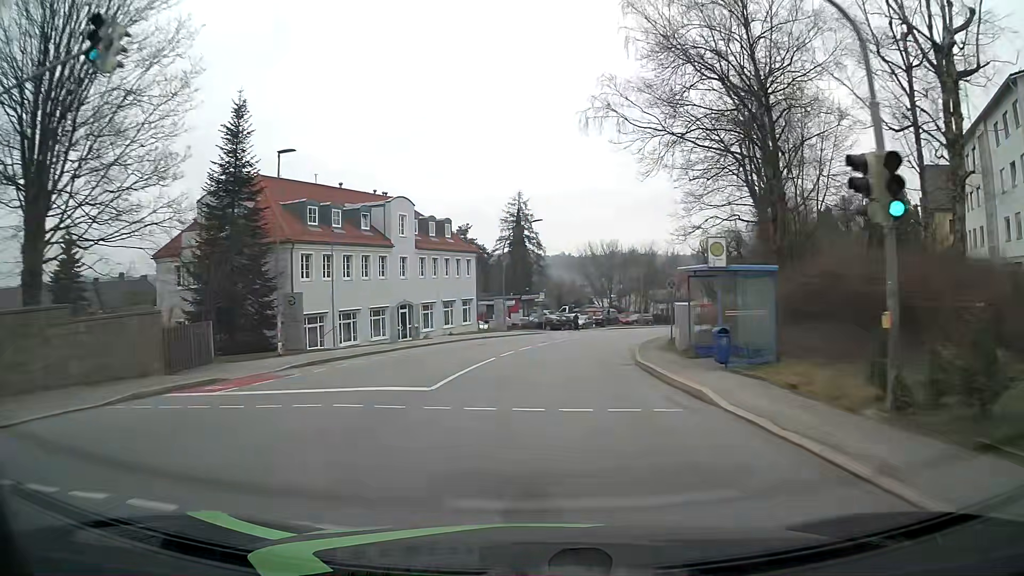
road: tertiary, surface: asphalt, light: Day
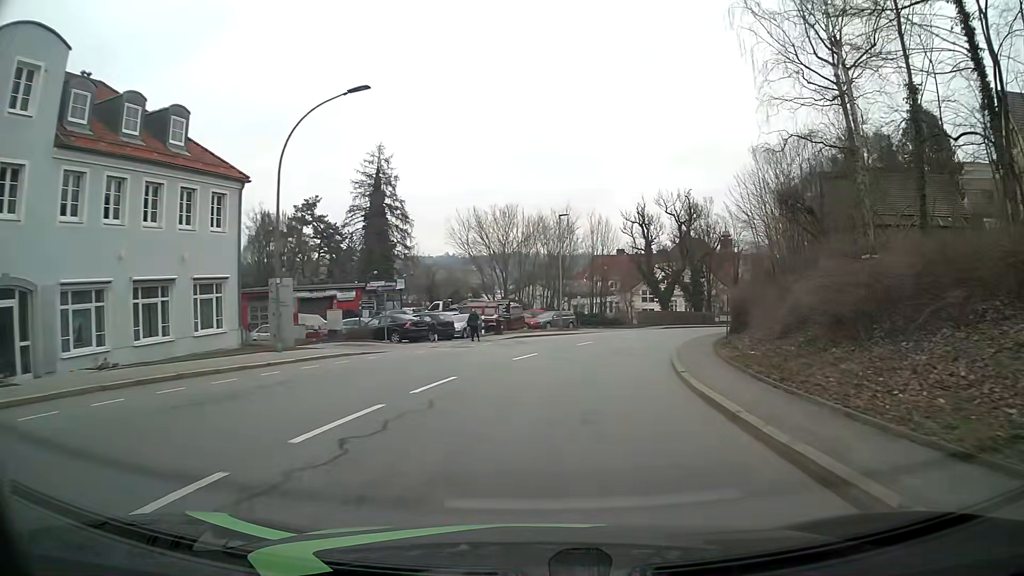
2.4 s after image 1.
(+2.1, +30.5) m; +10°
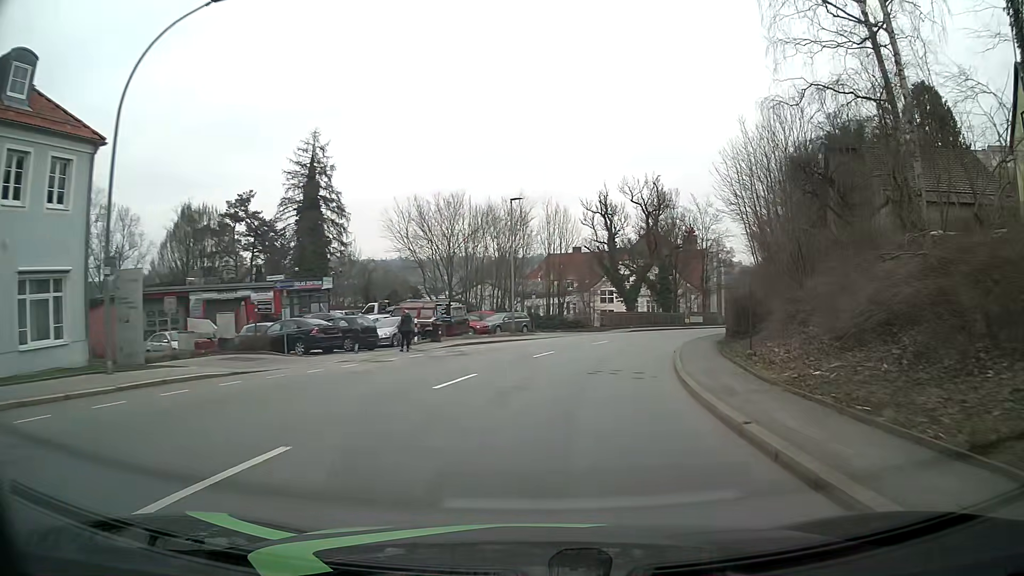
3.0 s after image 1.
(+0.3, +7.6) m; +4°
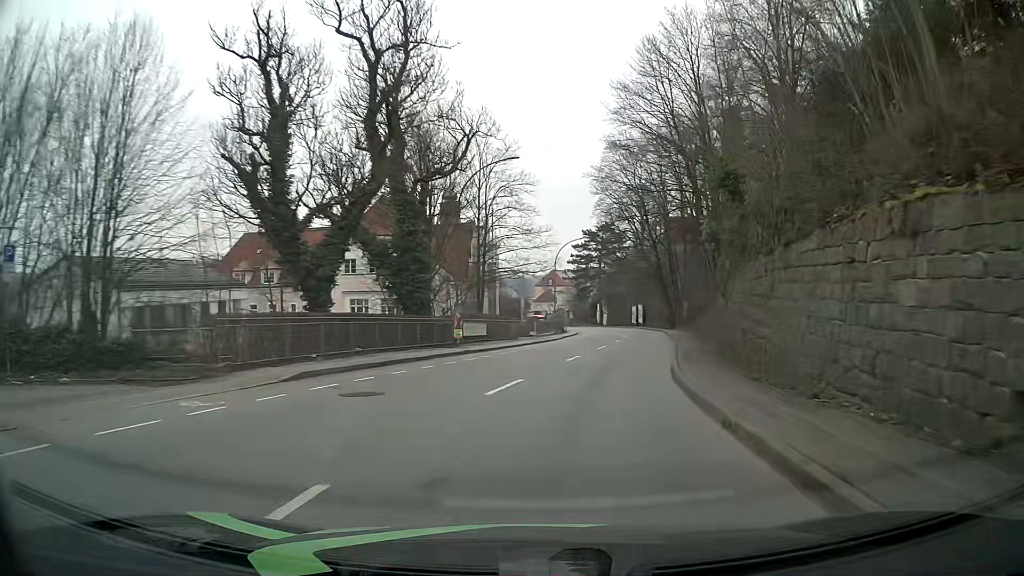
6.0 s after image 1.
(+6.5, +37.2) m; +21°
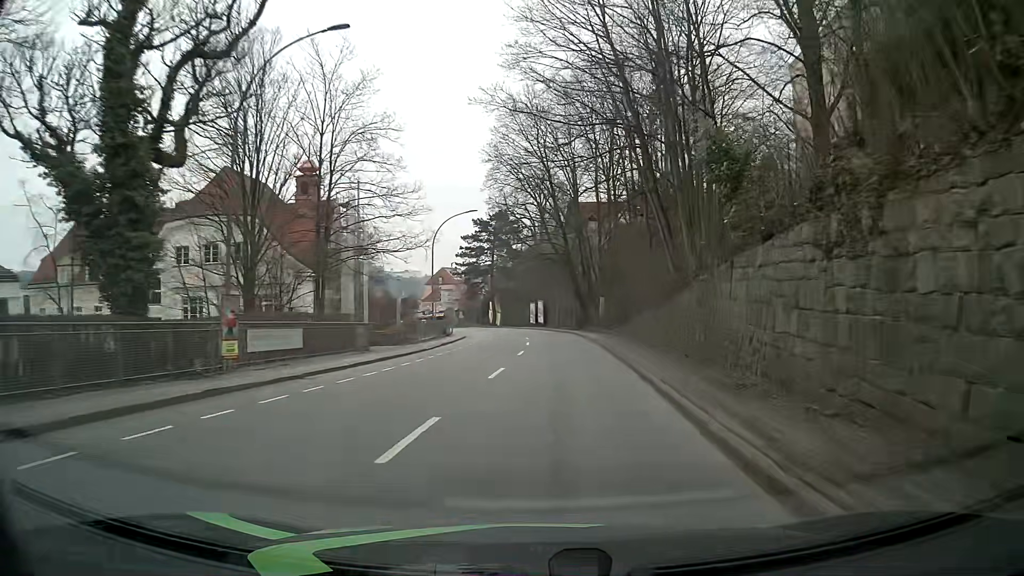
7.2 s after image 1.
(+1.2, +15.2) m; +8°
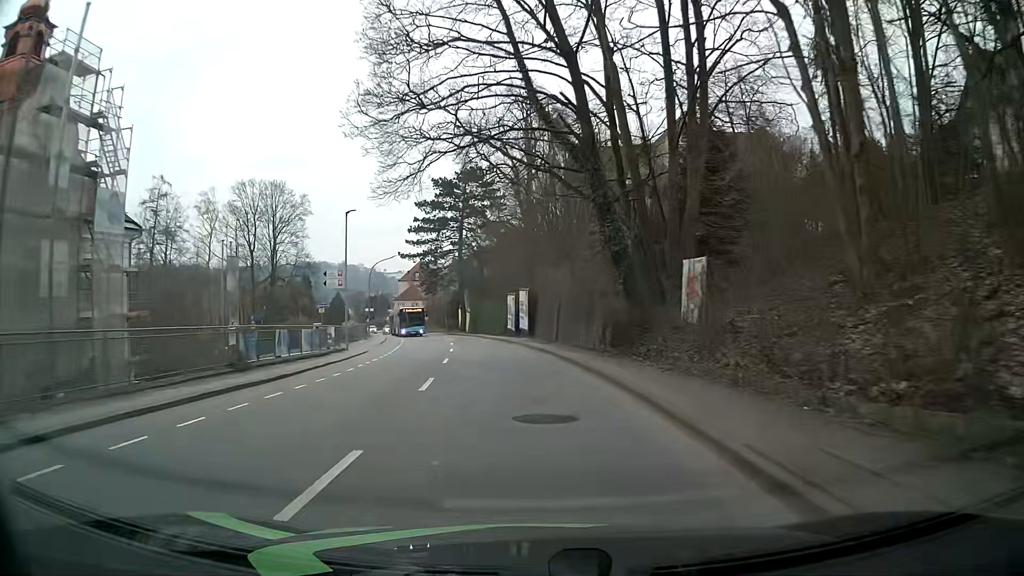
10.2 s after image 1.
(+1.6, +38.2) m; 0°
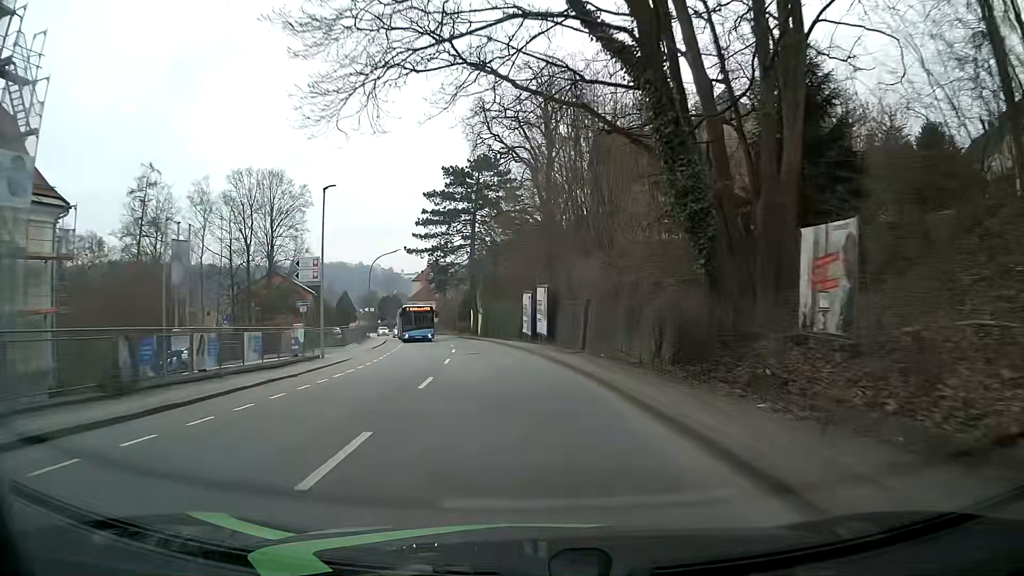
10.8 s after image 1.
(-0.1, +7.7) m; -1°
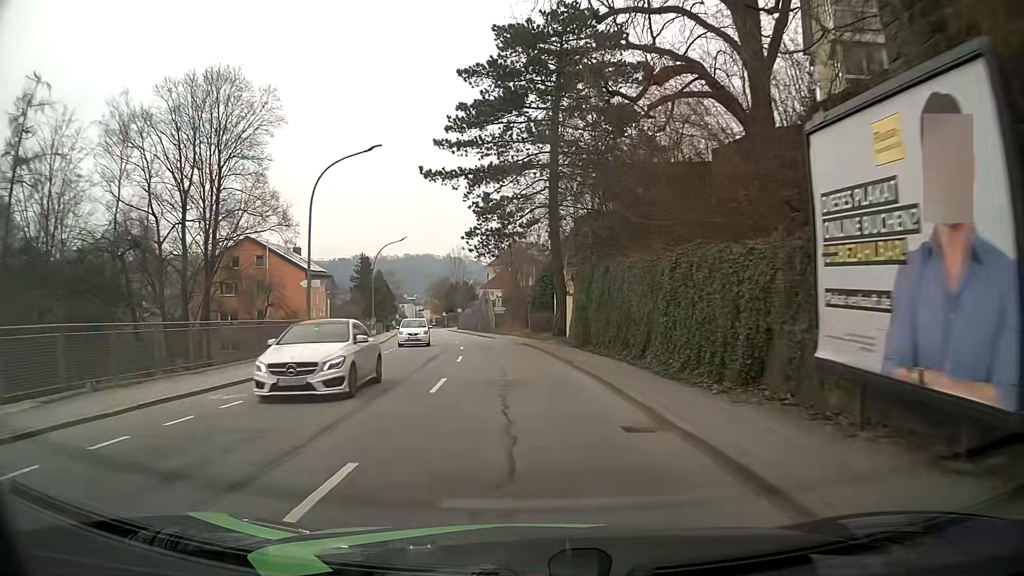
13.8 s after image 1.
(-2.6, +38.2) m; -7°
(0, +10) (-1, +20) (-2, +30) (-3, +40) (-5, +50) (-7, +60) (-9, +69) (-11, +79) (-12, +89) (-14, +99) m
